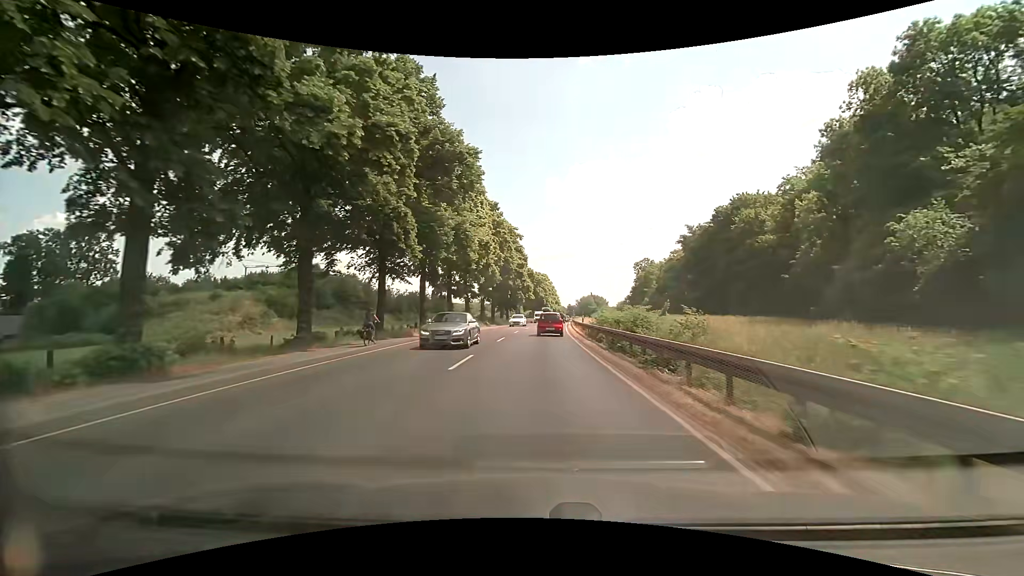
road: primary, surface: asphalt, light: Day
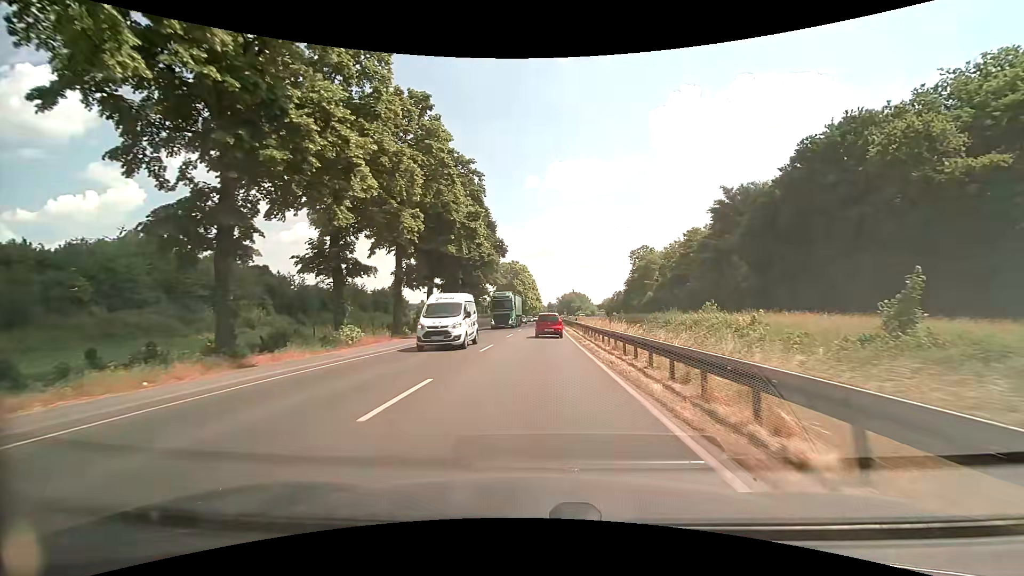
(+1.0, +41.5) m; +2°
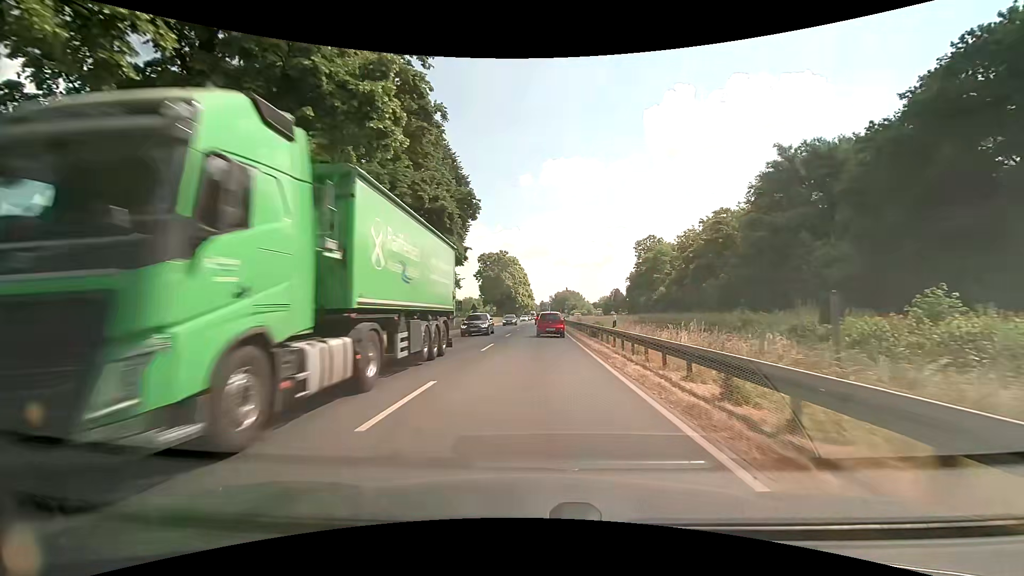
(+0.3, +24.8) m; +2°
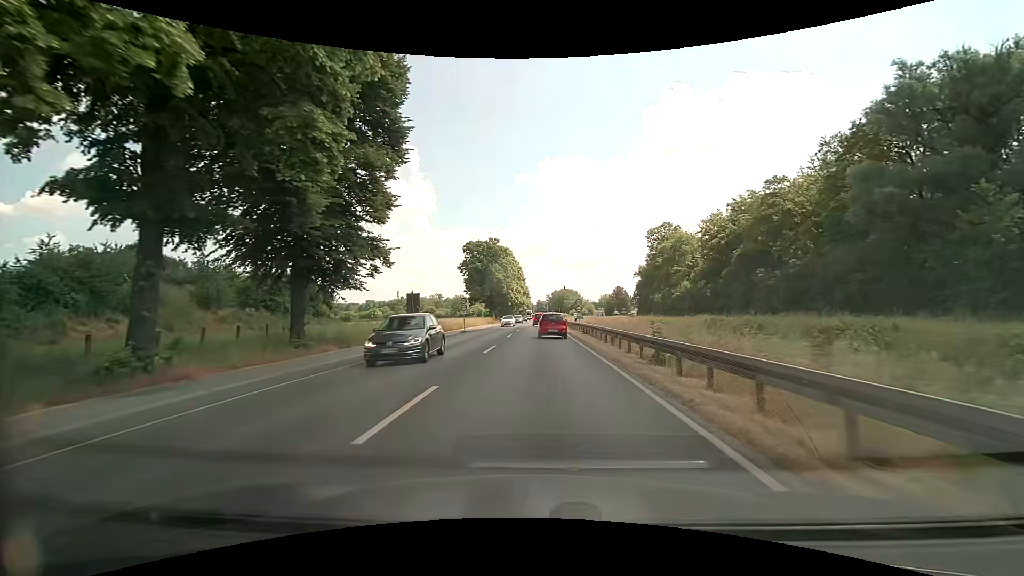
(-0.2, +24.8) m; 0°
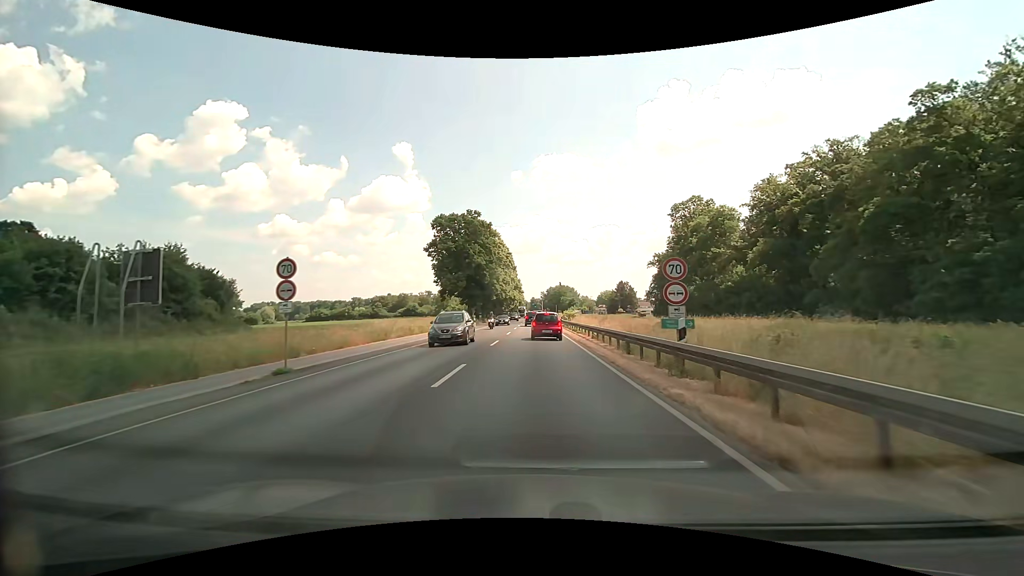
(+0.2, +32.5) m; +1°
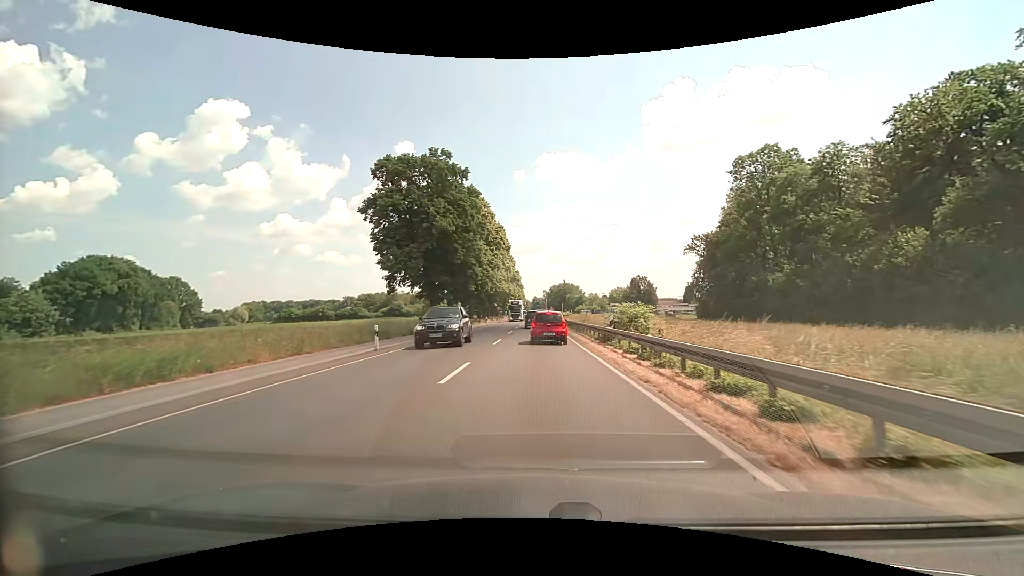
(-0.1, +35.9) m; 0°
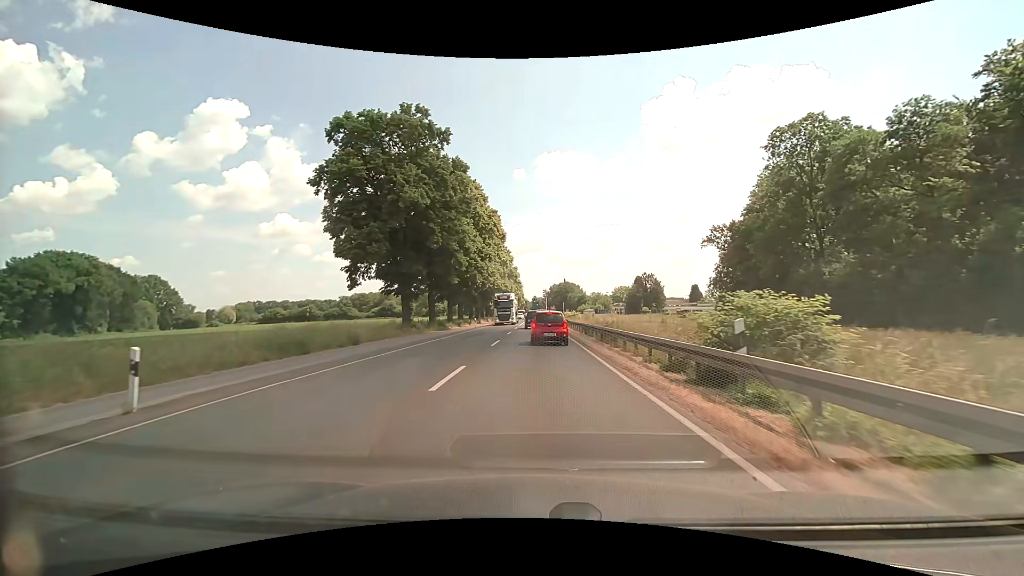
(-0.1, +13.0) m; 0°
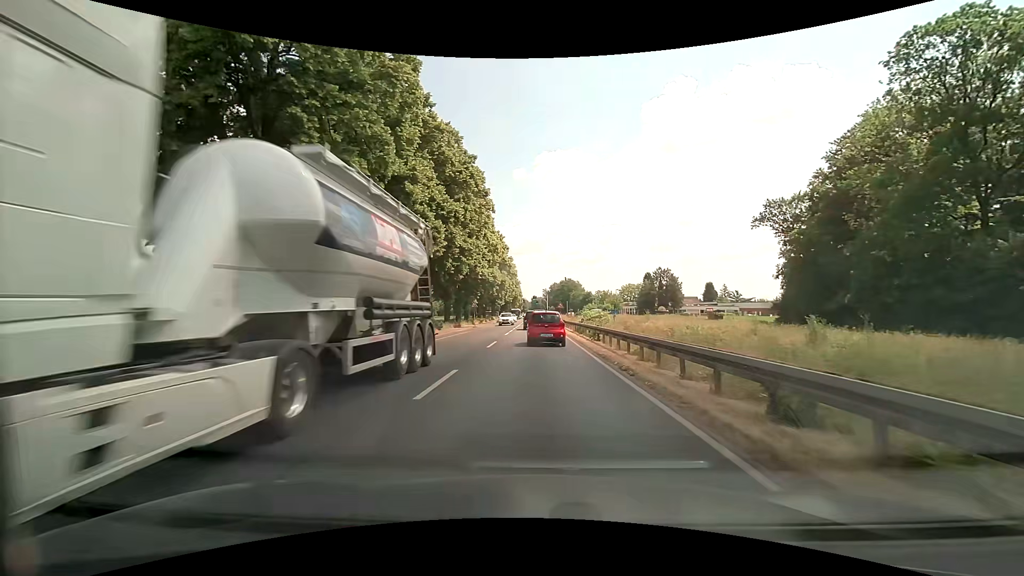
(0.0, +25.1) m; 0°
(0, +10) (0, +20) (0, +30) (0, +40) (0, +50) (0, +60) (0, +70) (0, +80) (0, +90) (0, +100) m
